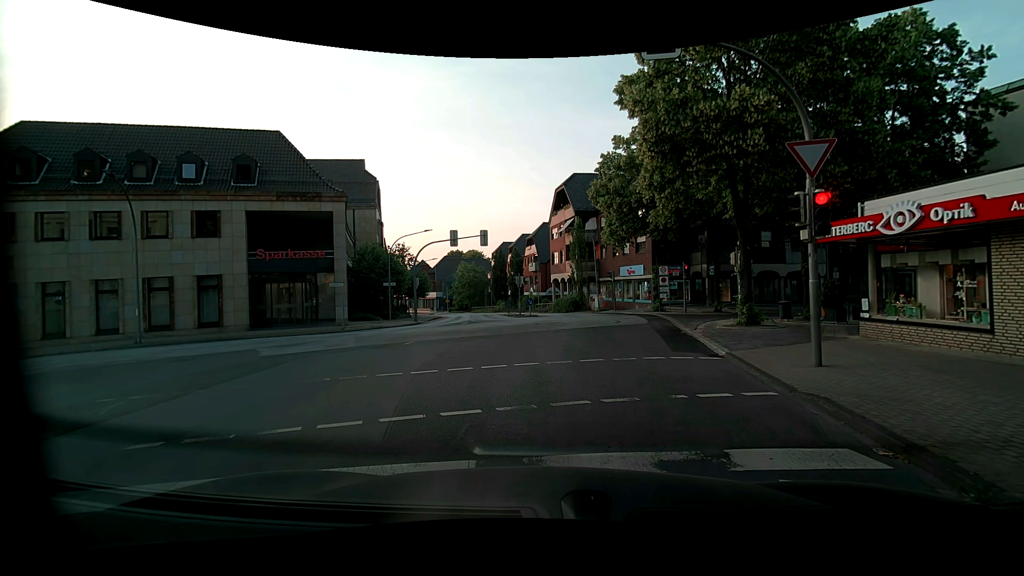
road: unclassified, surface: asphalt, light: Day
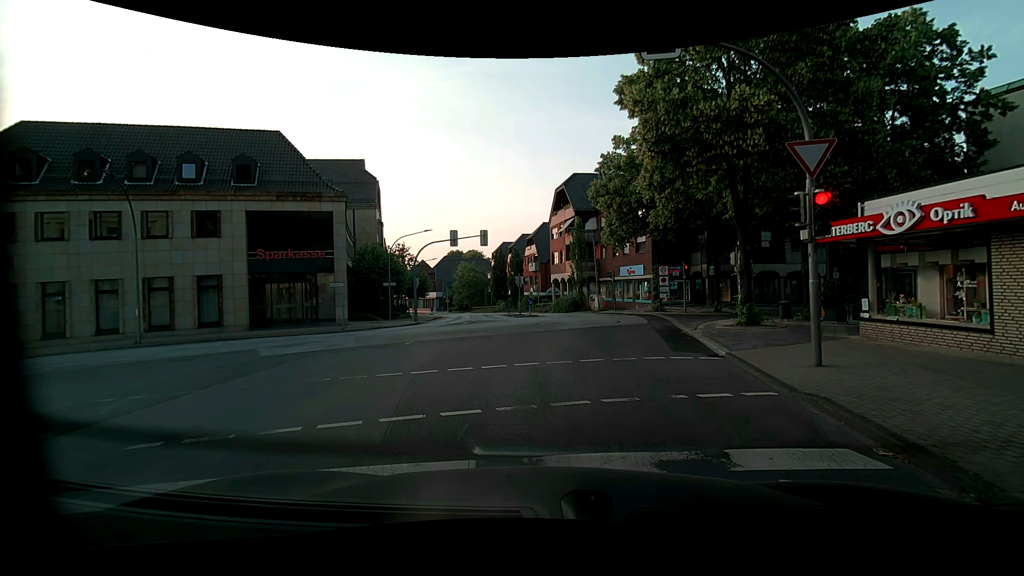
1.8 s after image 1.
(0.0, 0.0) m; 0°
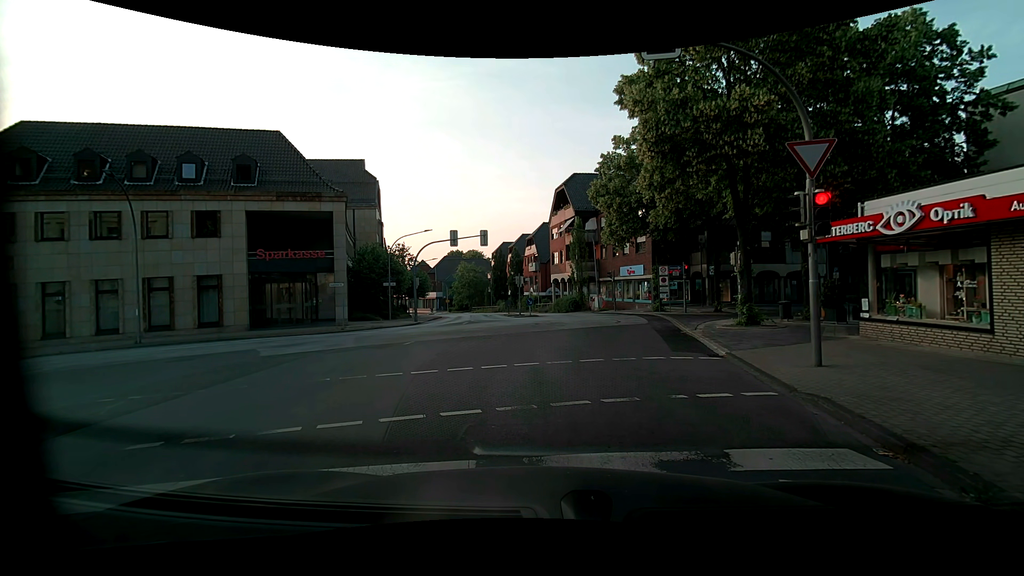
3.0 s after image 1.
(0.0, 0.0) m; 0°
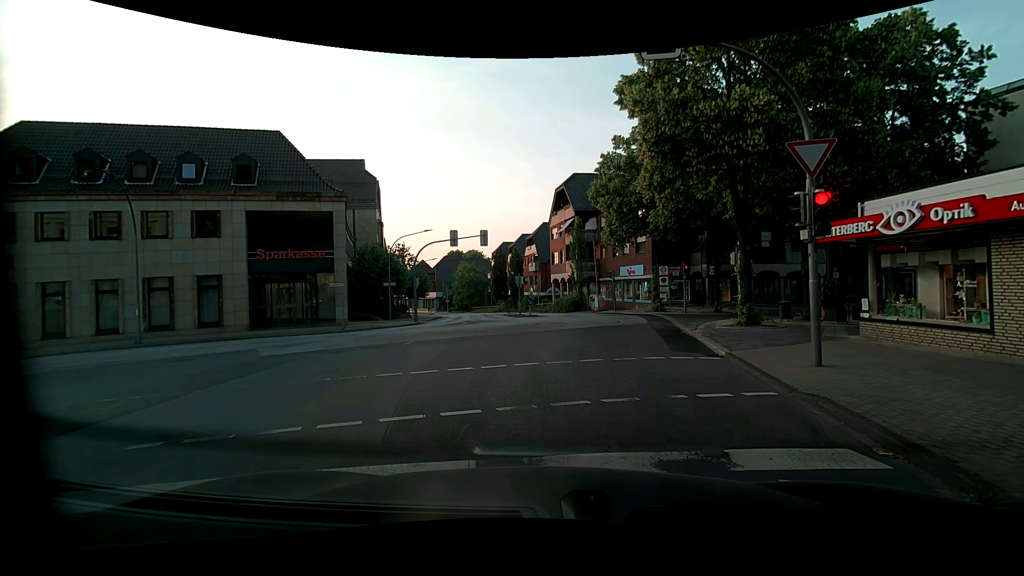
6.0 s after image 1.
(0.0, 0.0) m; 0°
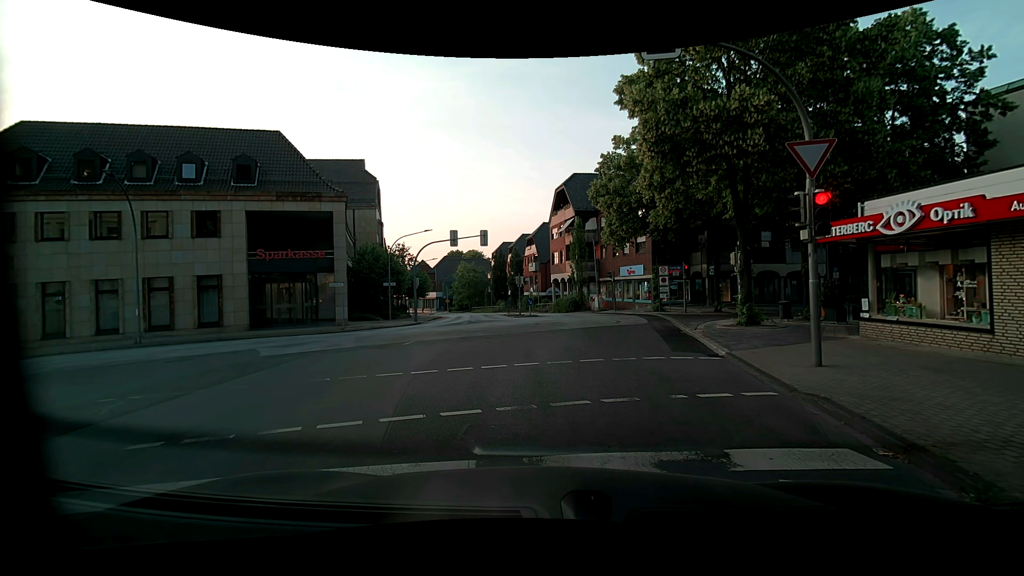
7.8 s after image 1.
(0.0, 0.0) m; 0°
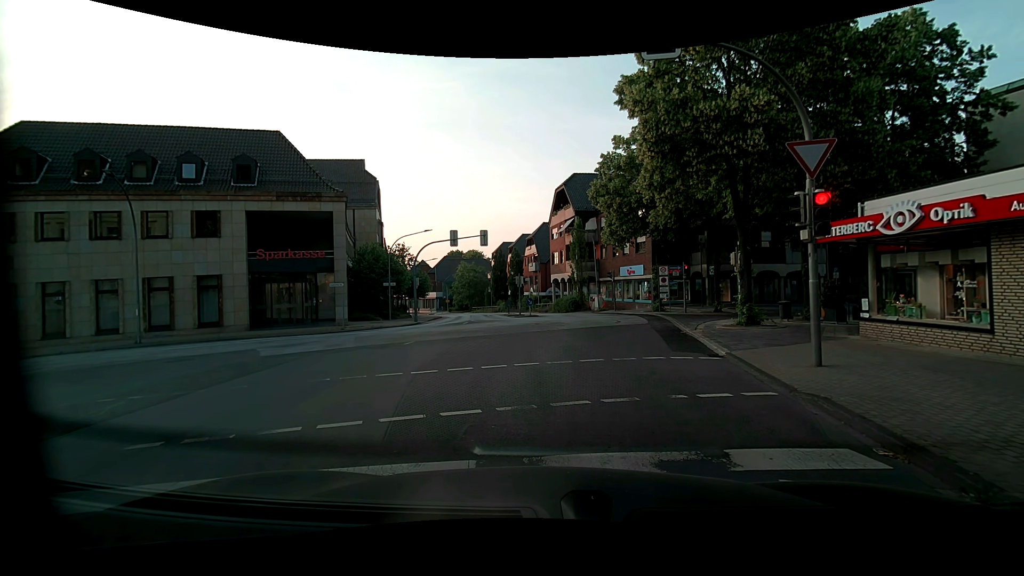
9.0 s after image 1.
(0.0, 0.0) m; 0°
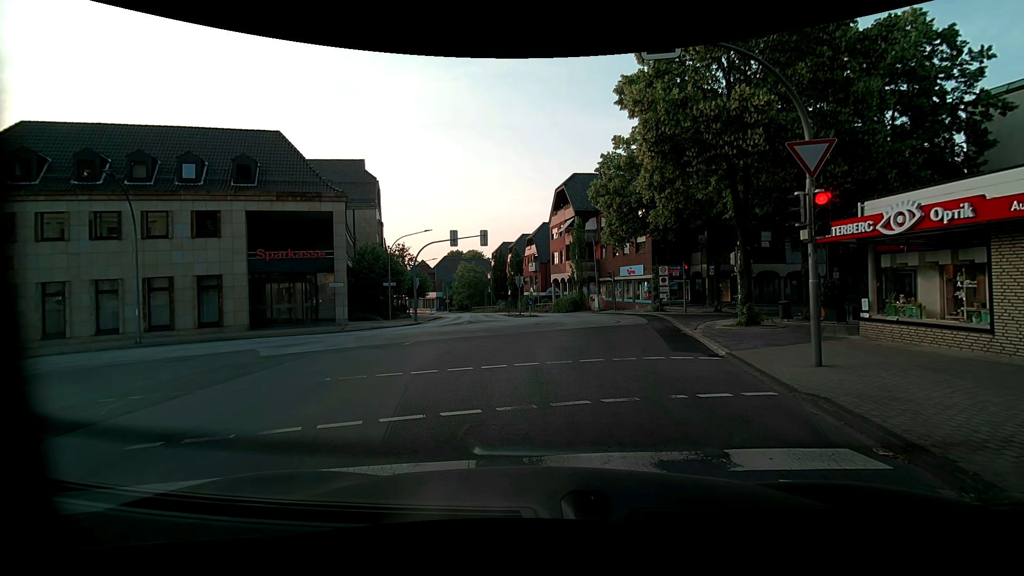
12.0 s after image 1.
(0.0, 0.0) m; 0°
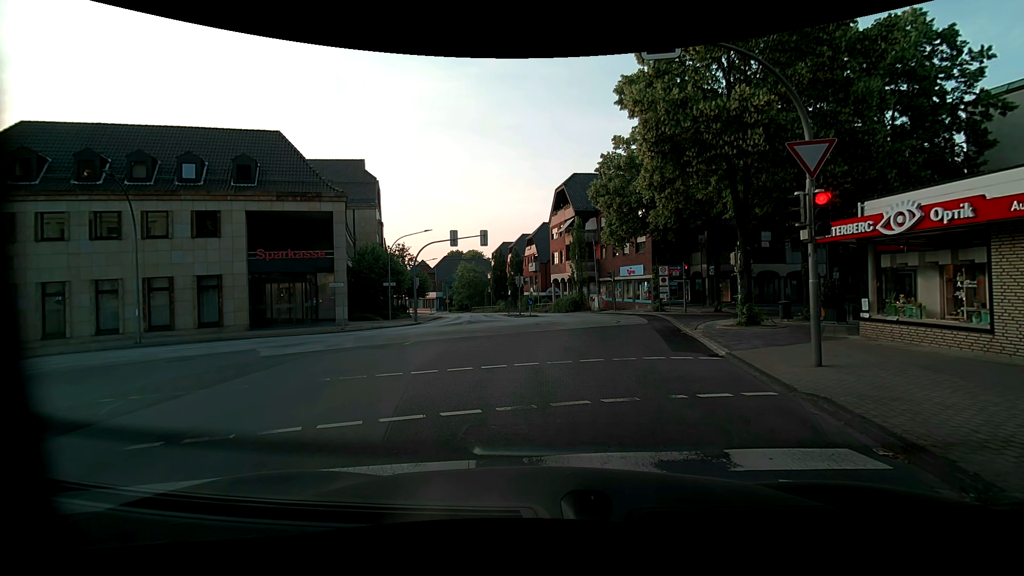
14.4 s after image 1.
(0.0, 0.0) m; 0°
